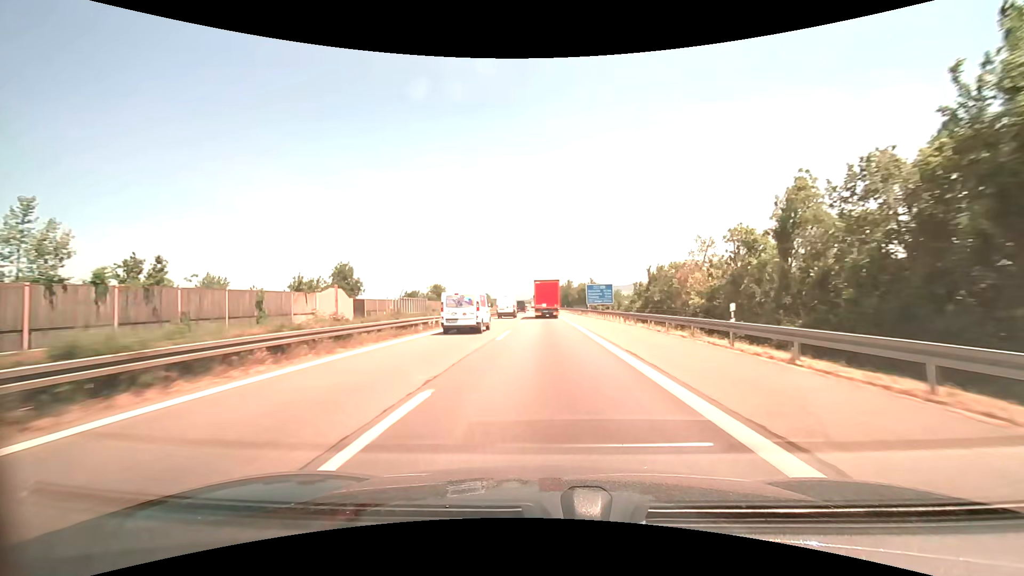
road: motorway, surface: asphalt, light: Day
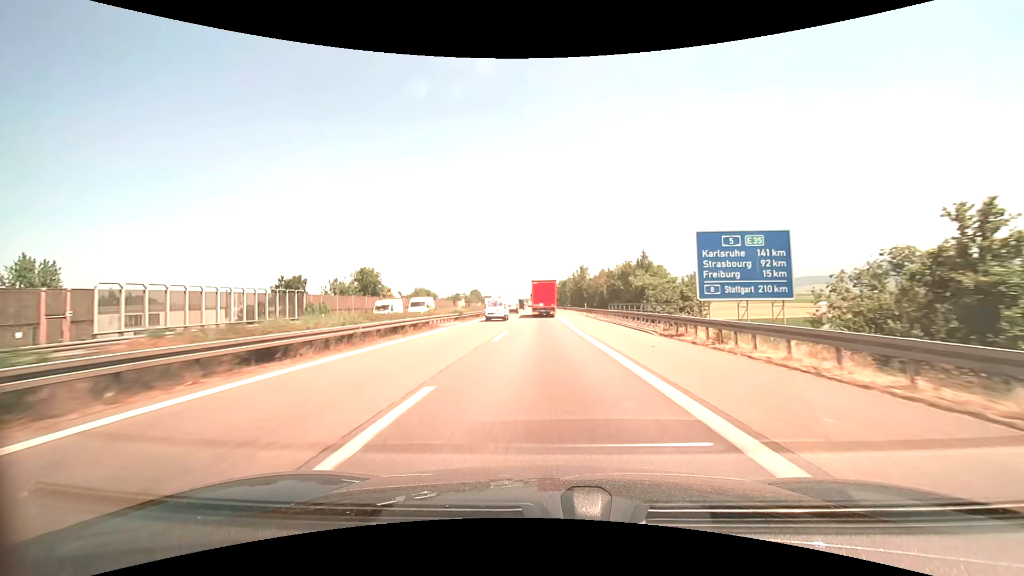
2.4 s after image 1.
(-0.1, +53.4) m; 0°
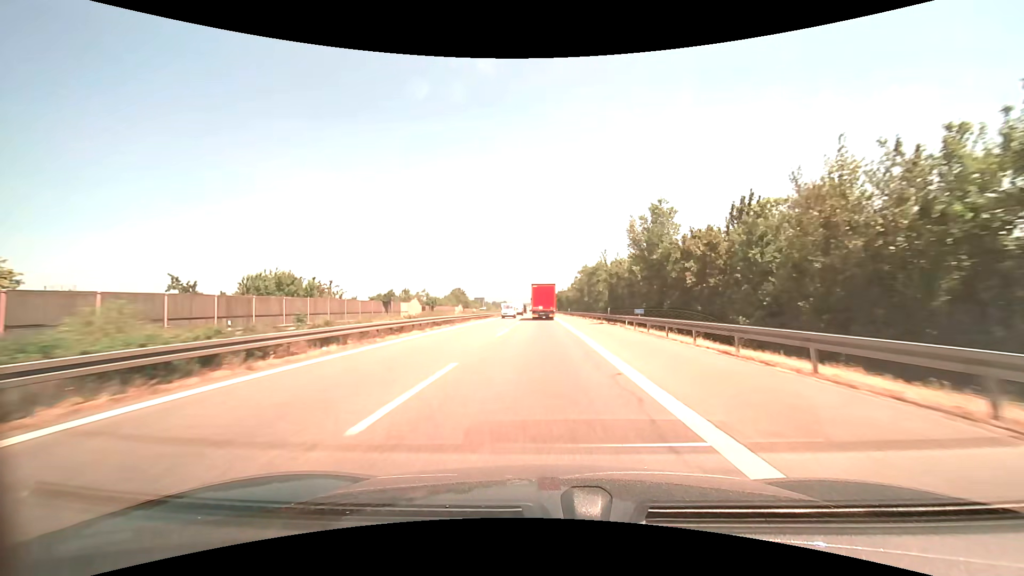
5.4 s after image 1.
(-0.4, +68.2) m; -1°
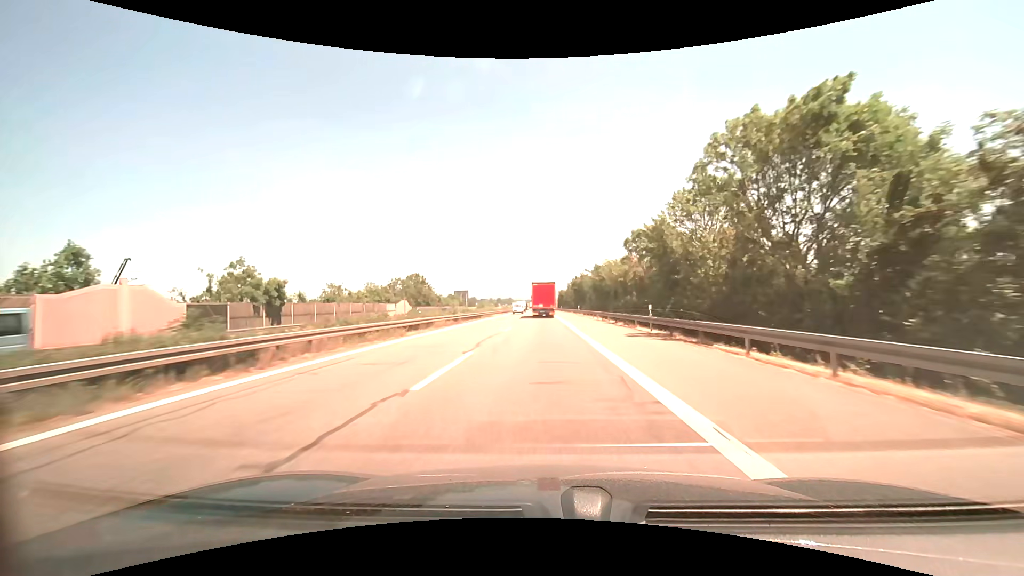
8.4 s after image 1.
(-0.4, +69.0) m; -1°
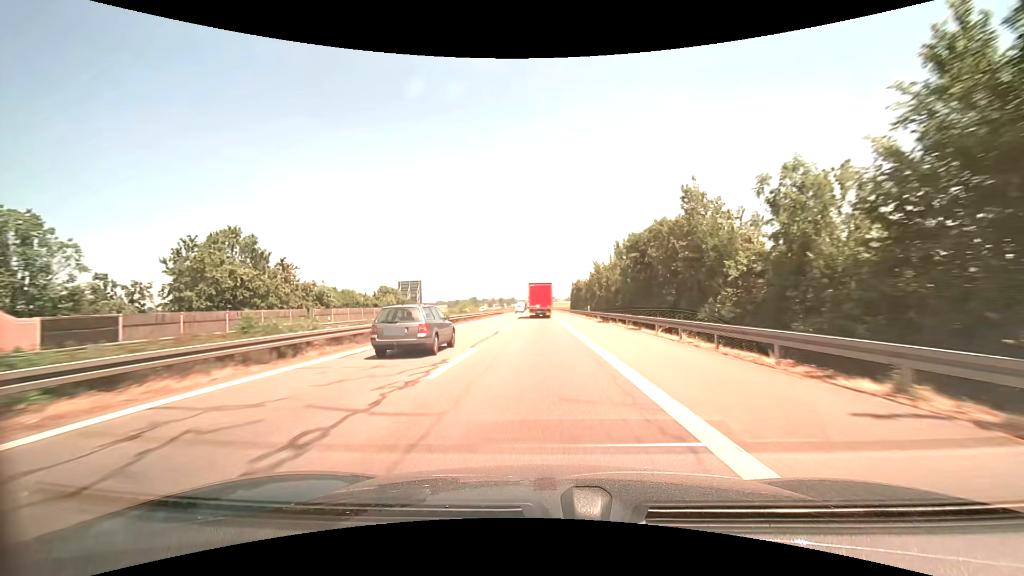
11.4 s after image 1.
(-0.4, +70.3) m; -1°
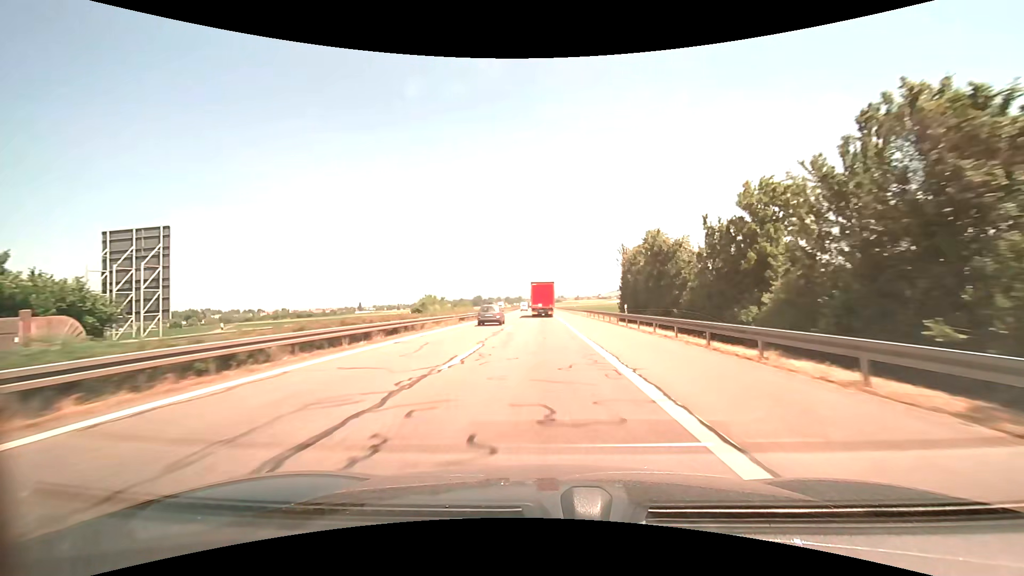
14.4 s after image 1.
(-0.5, +71.1) m; -1°
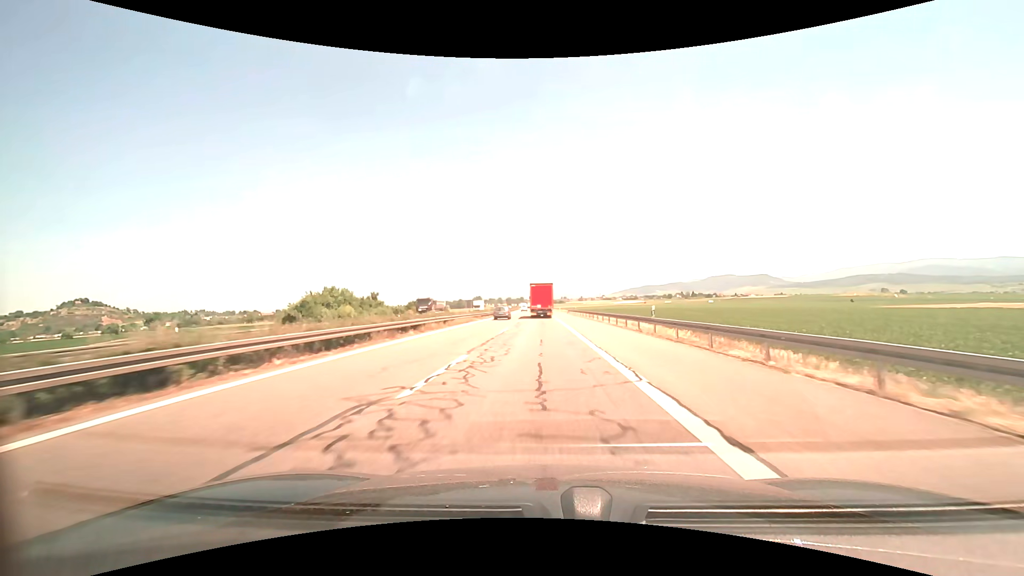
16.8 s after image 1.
(-0.1, +56.4) m; 0°
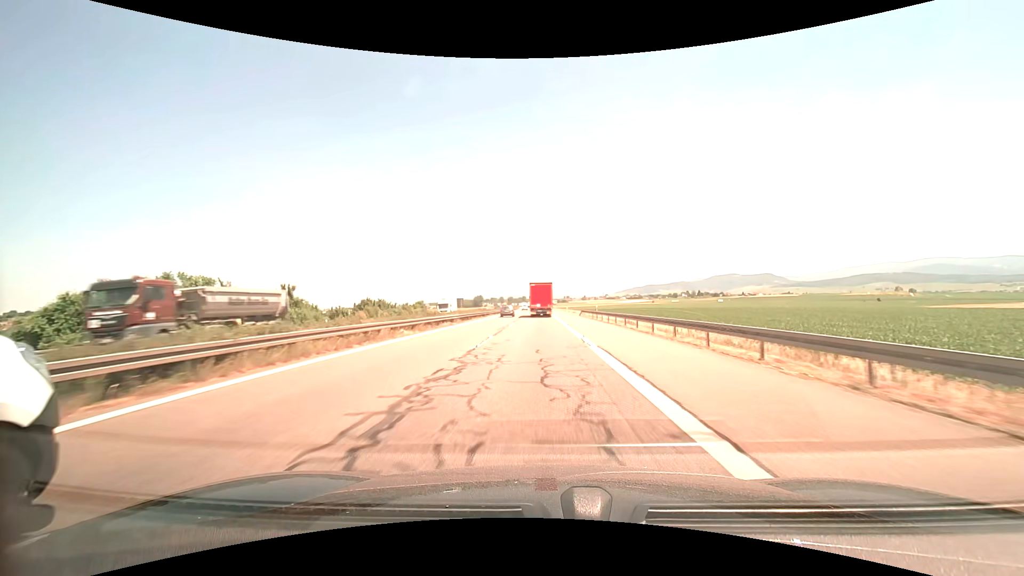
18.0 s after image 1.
(-0.1, +27.9) m; 0°
(0, +10) (0, +20) (0, +30) (0, +40) (0, +50) (0, +60) (-1, +70) (-1, +80) (-1, +90) (-1, +100) m
